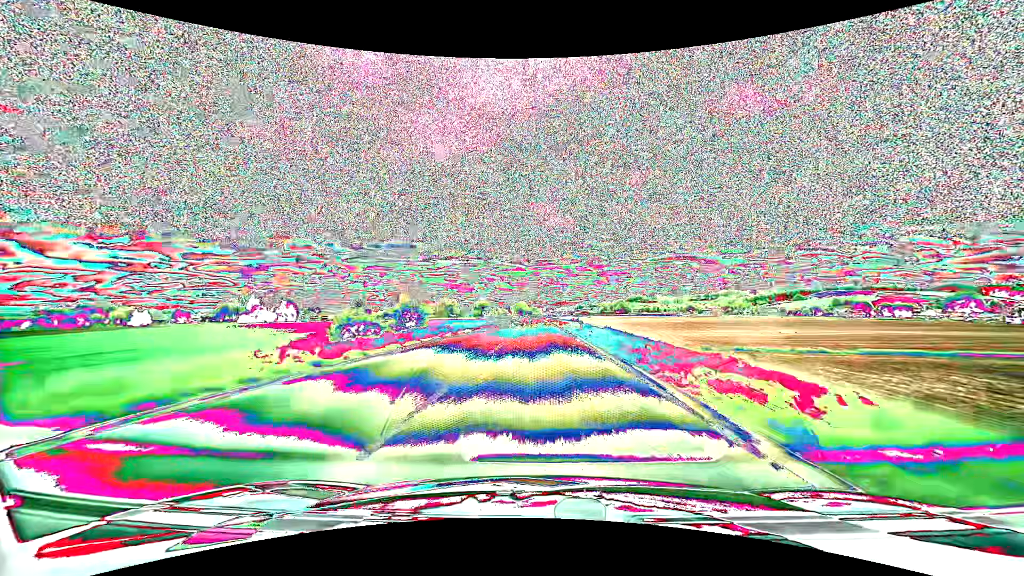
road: primary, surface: asphalt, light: Day
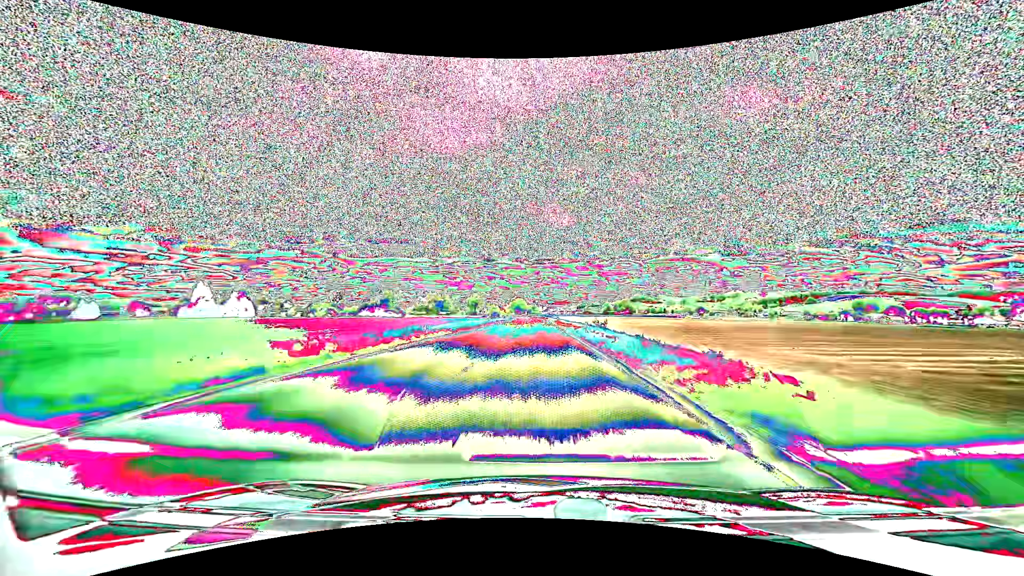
(+0.1, +44.2) m; 0°
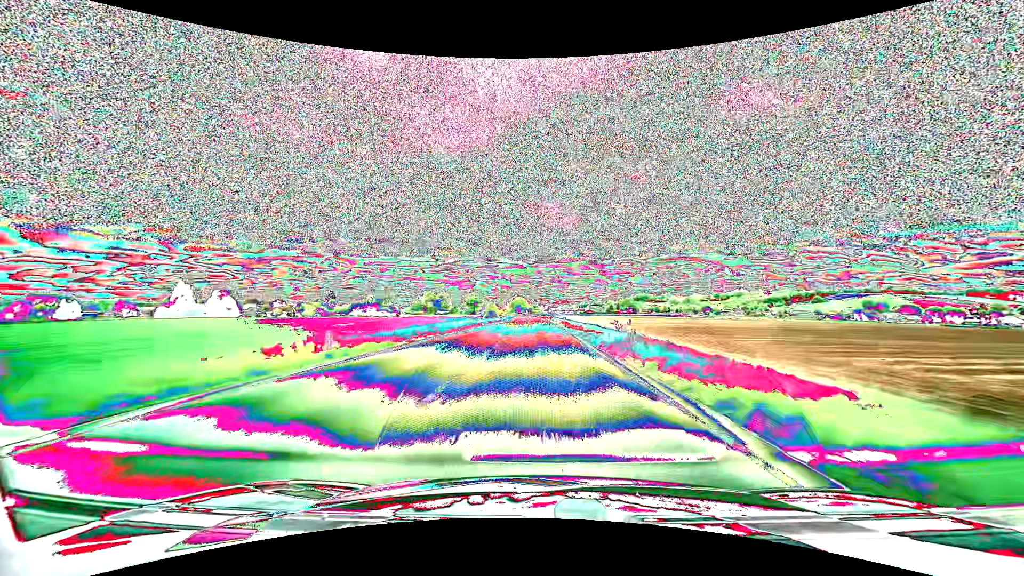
(0.0, +14.7) m; 0°
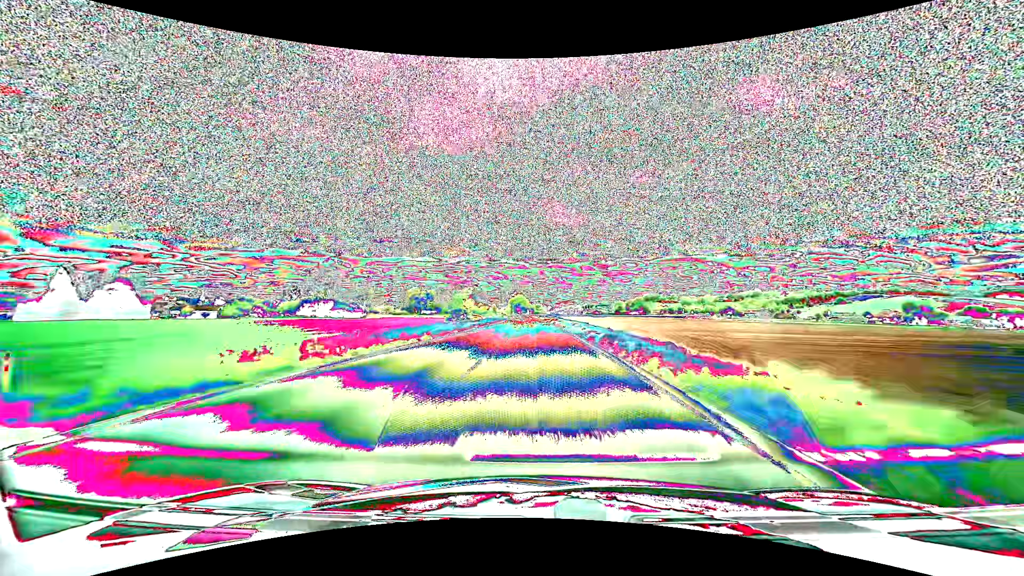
(-0.3, +58.5) m; 0°
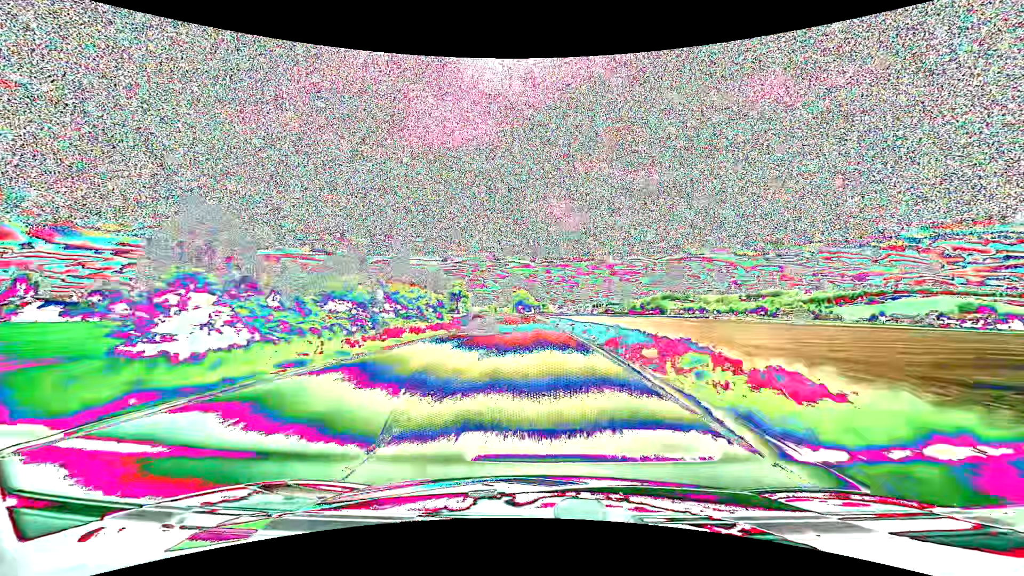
(-0.2, +57.6) m; -1°
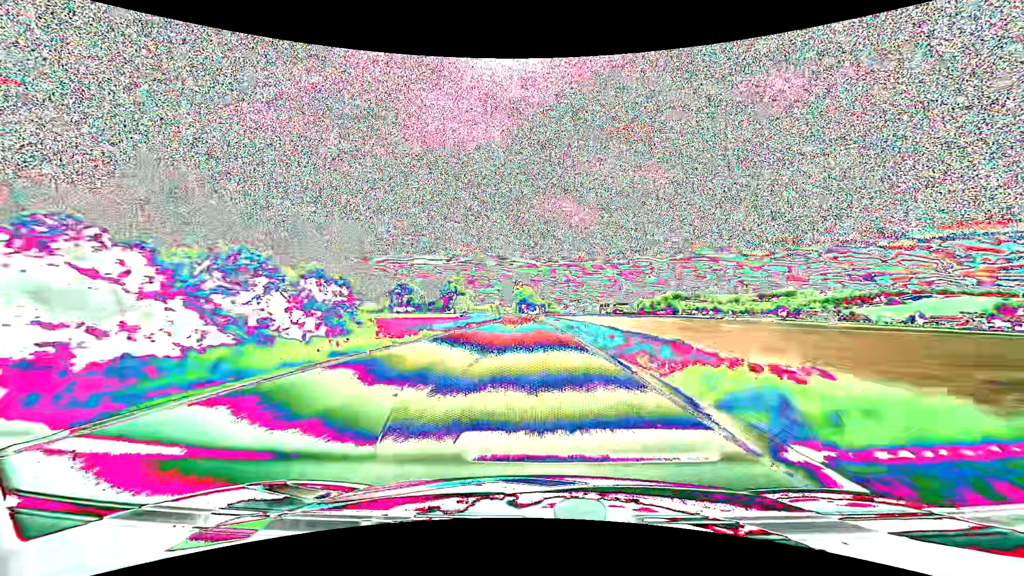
(-0.2, +27.8) m; -1°
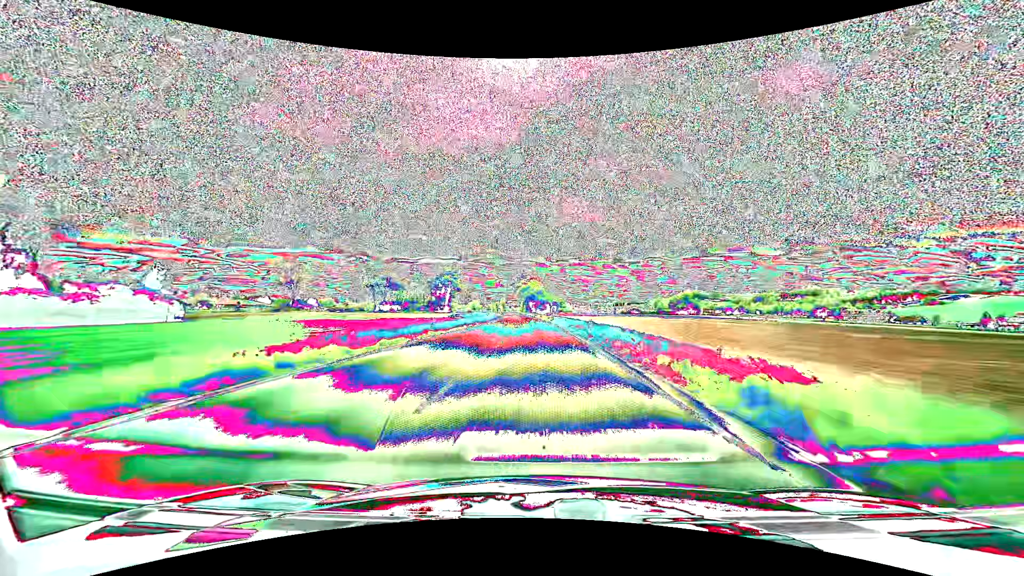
(-0.4, +40.8) m; -1°
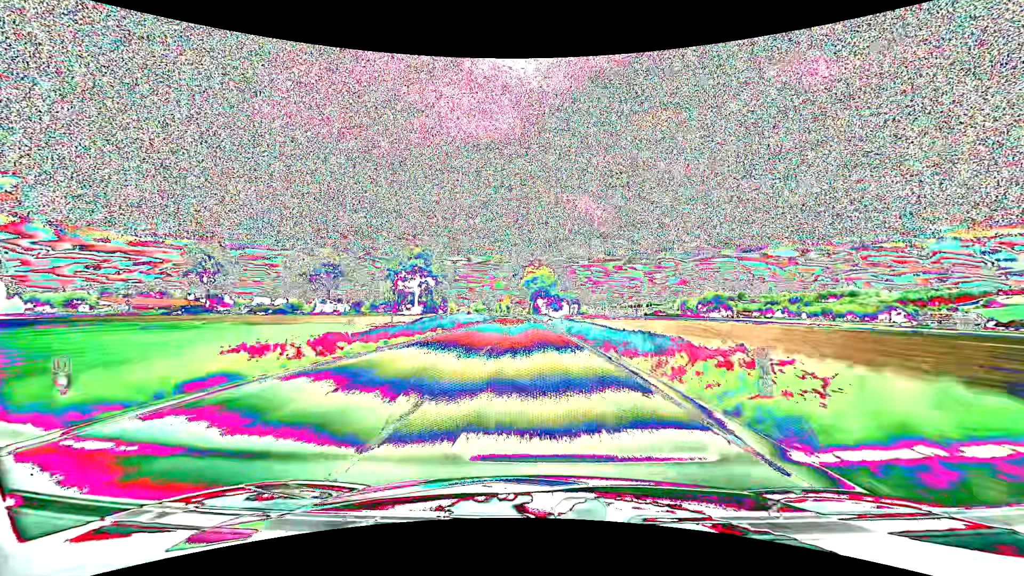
(-0.6, +64.3) m; -1°
(0, +10) (0, +20) (0, +30) (0, +40) (-1, +50) (-1, +60) (-1, +70) (-2, +80) (-2, +90) (-3, +100) m
